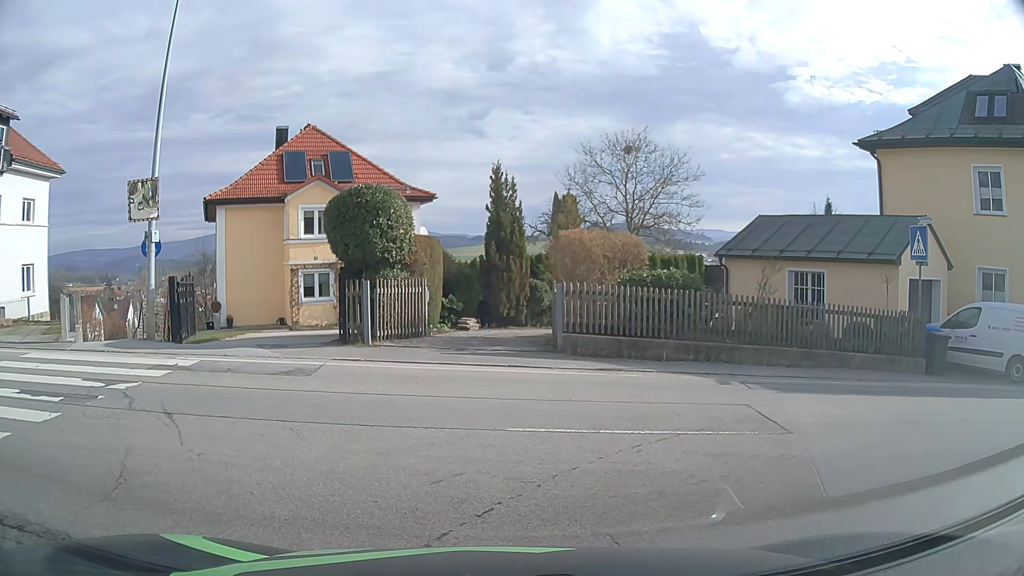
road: tertiary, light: Day
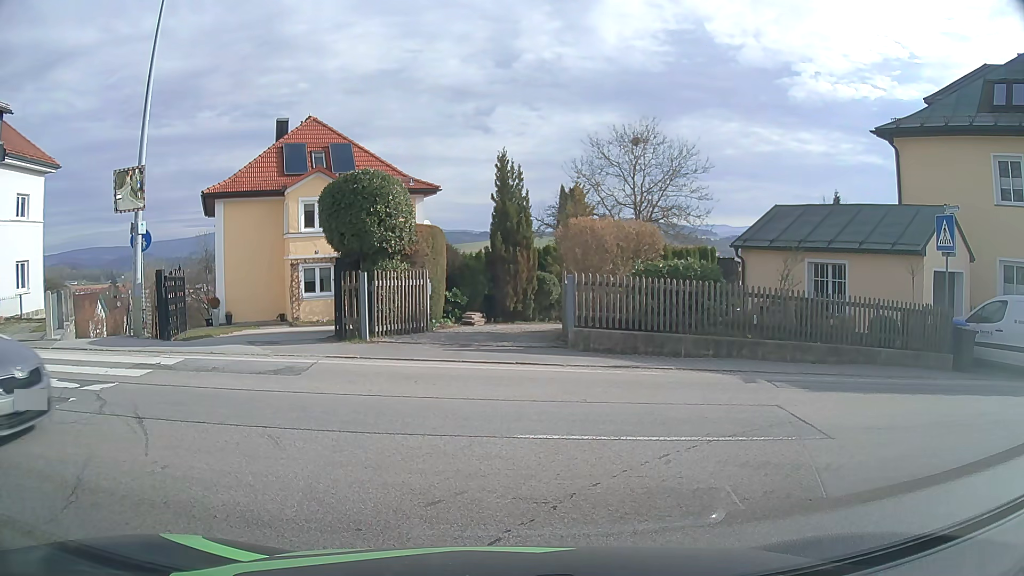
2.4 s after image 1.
(0.0, +0.9) m; 0°
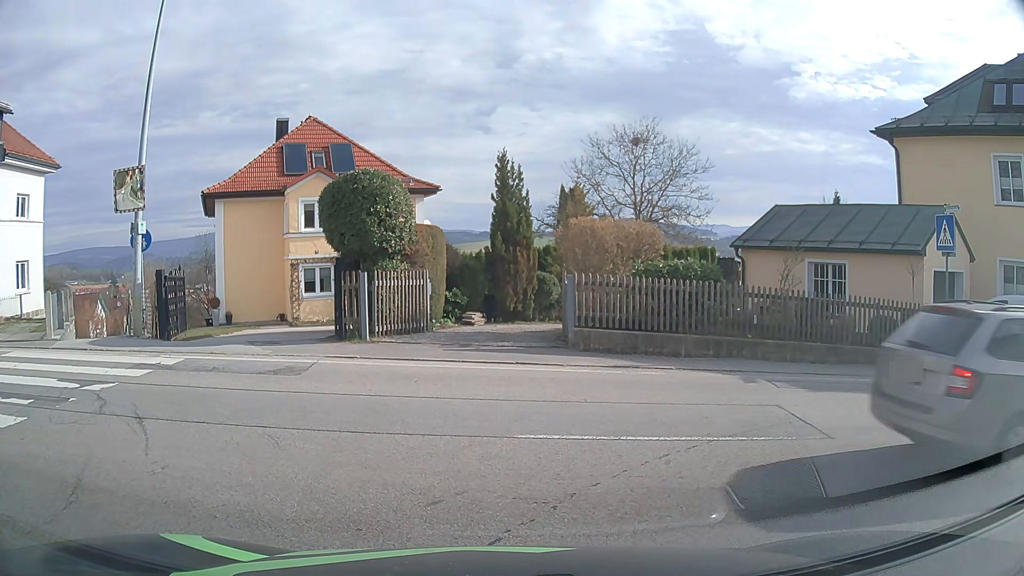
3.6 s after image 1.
(0.0, 0.0) m; 0°
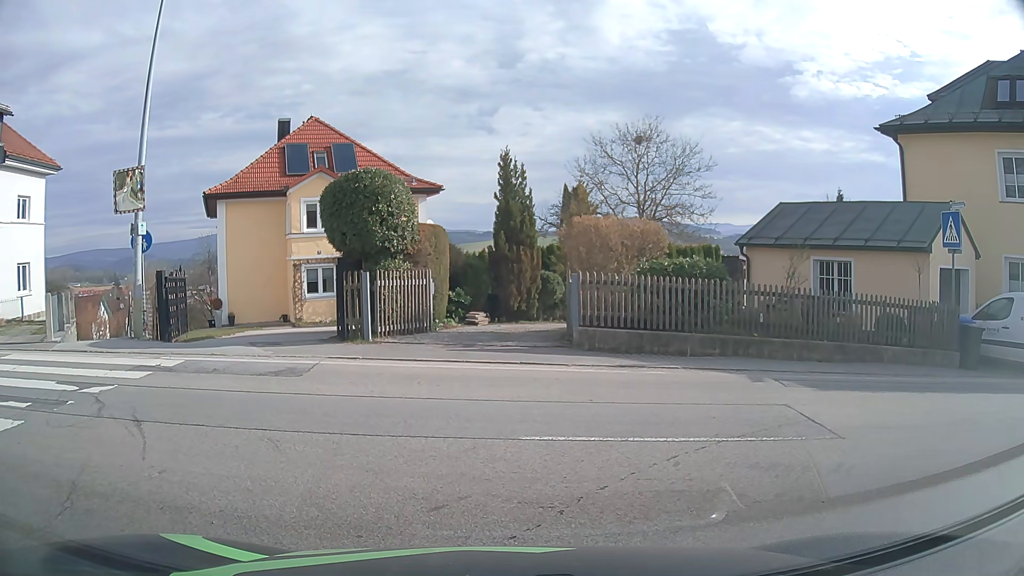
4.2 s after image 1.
(0.0, +0.1) m; 0°
